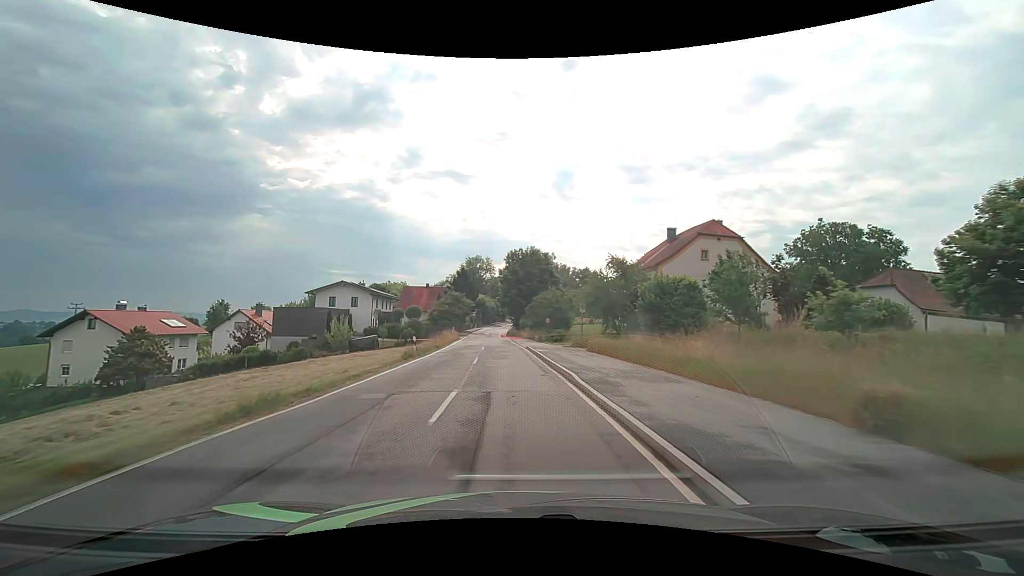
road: tertiary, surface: asphalt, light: Day
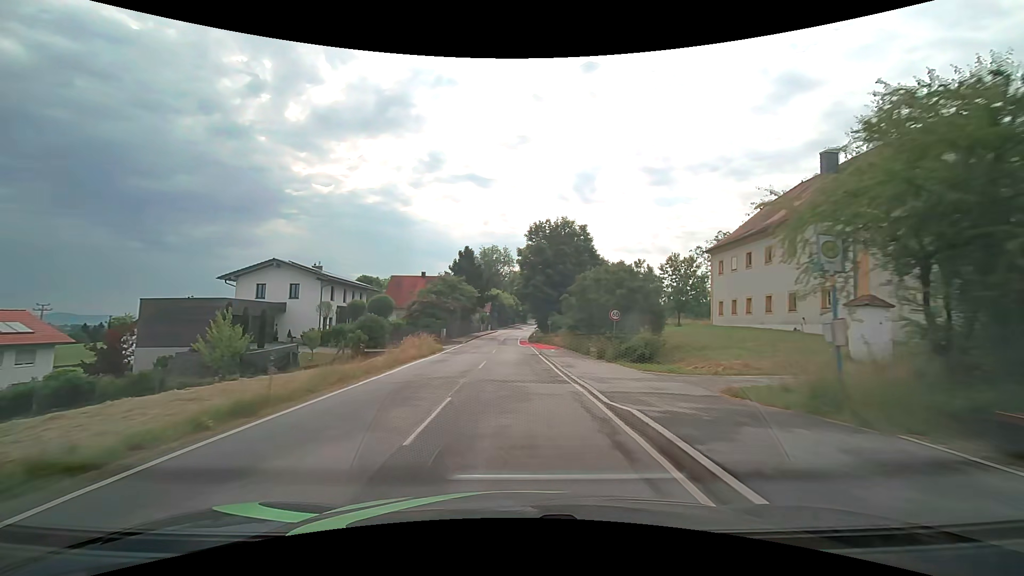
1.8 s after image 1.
(-0.6, +25.8) m; -2°
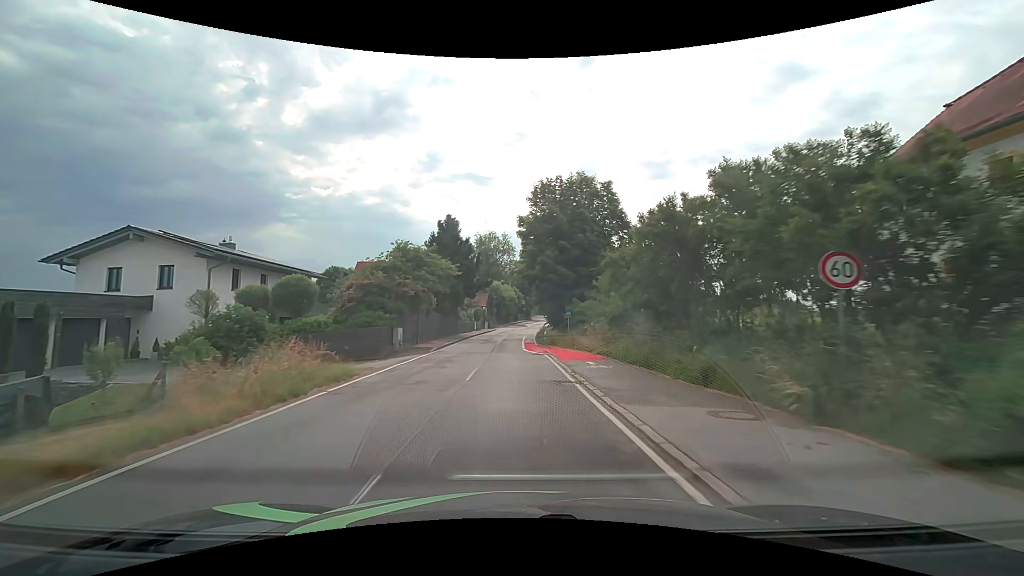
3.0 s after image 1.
(-0.1, +17.1) m; 0°
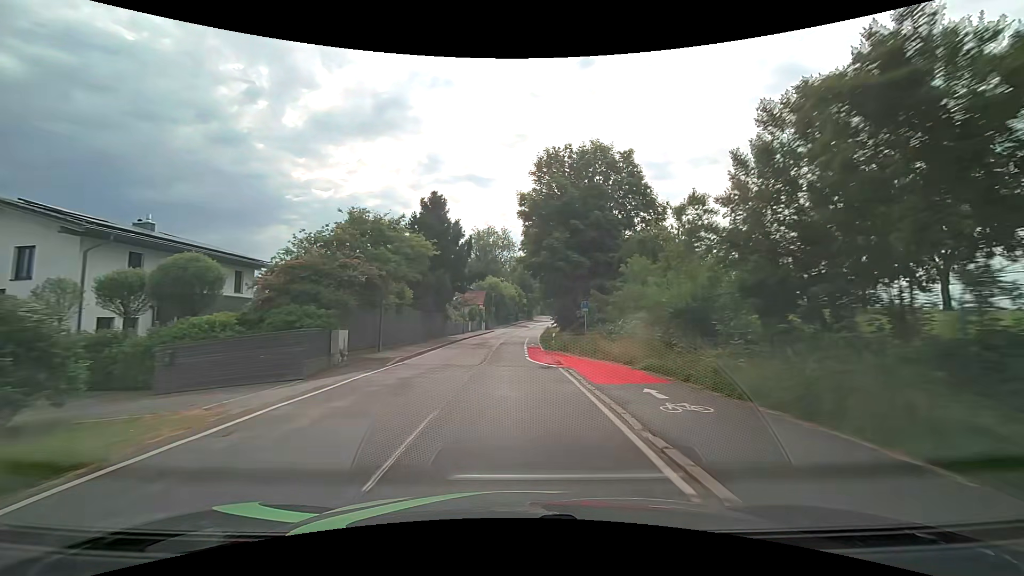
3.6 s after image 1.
(0.0, +8.5) m; +1°
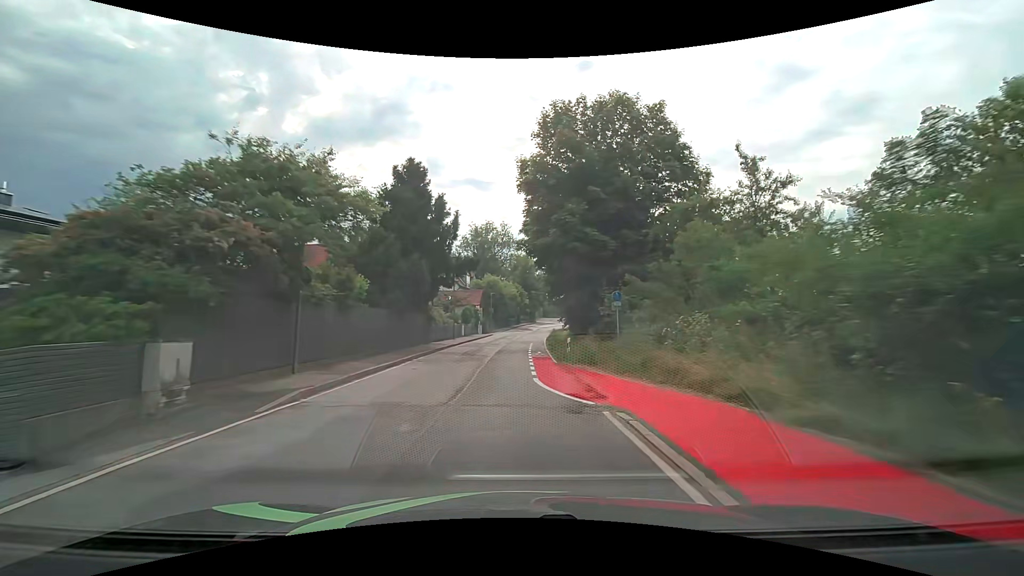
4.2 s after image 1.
(-0.1, +8.5) m; -1°
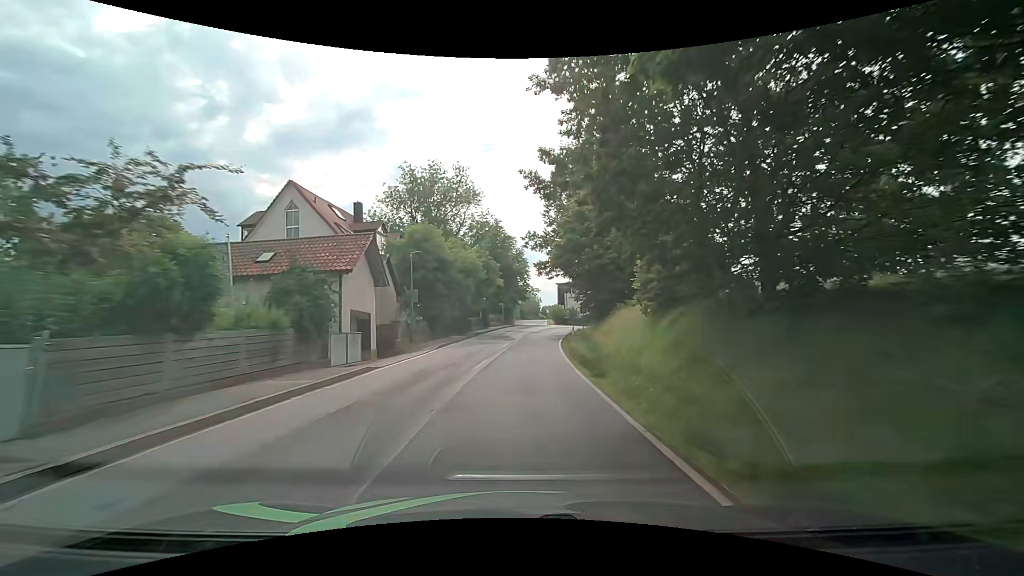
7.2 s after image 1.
(+0.4, +41.0) m; +2°
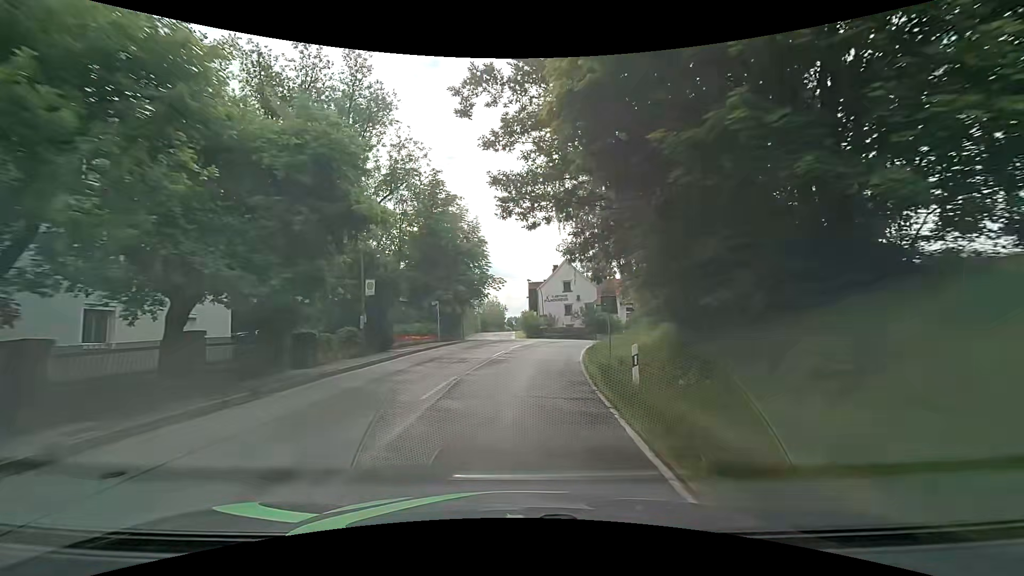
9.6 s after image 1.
(+1.5, +29.2) m; +5°
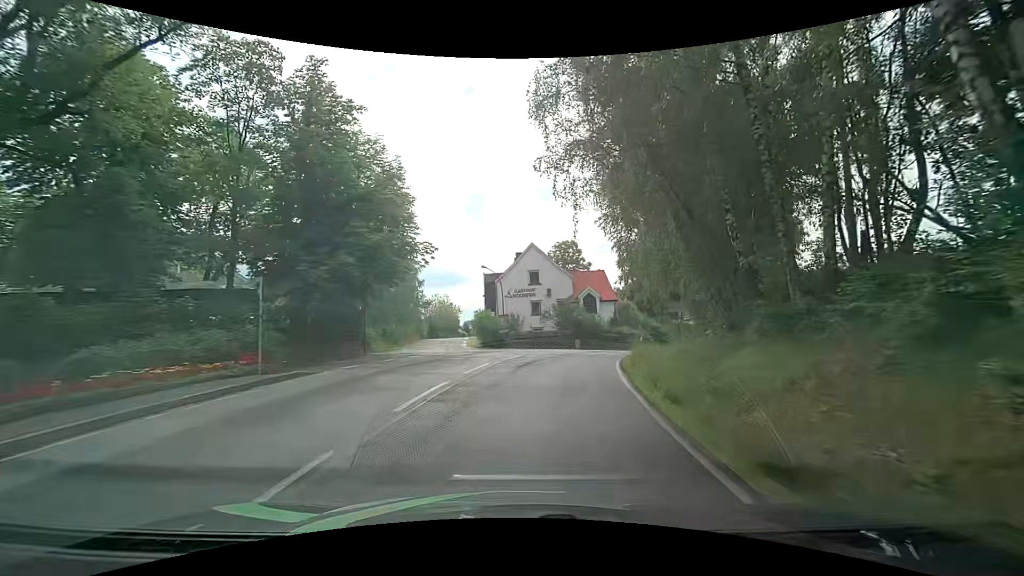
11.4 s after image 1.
(+0.6, +19.6) m; +5°
